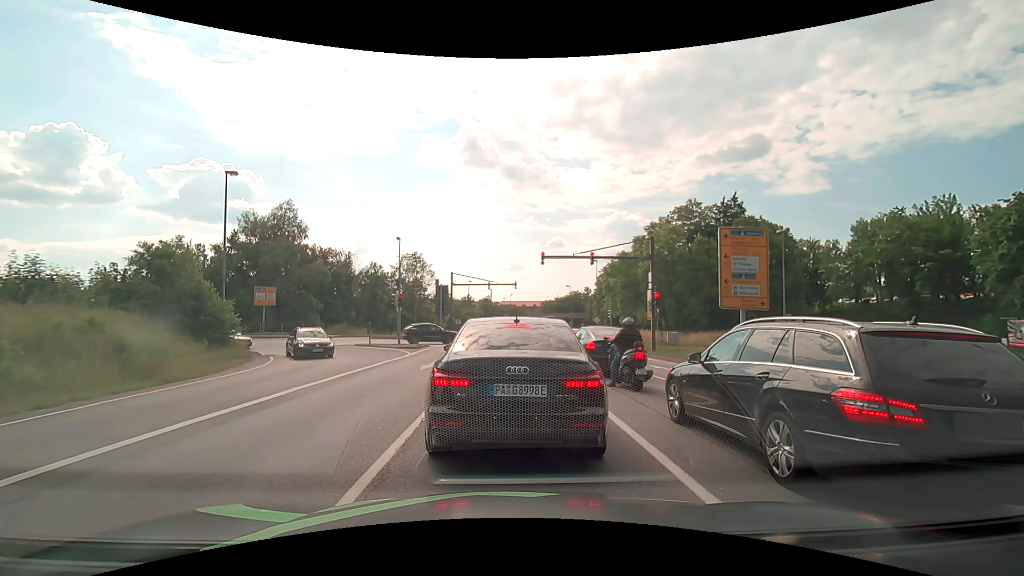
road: primary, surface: asphalt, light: Day
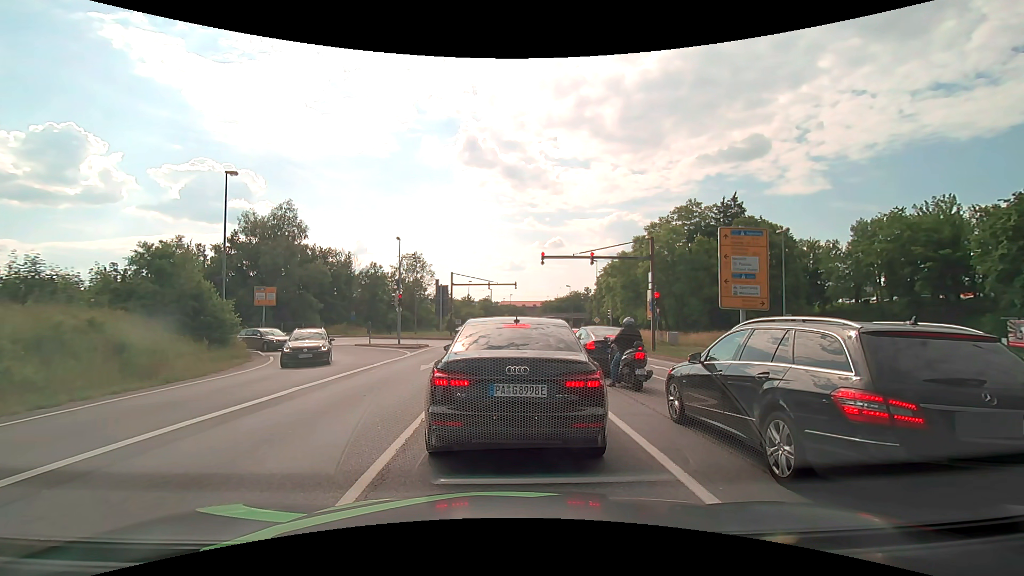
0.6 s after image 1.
(0.0, 0.0) m; 0°
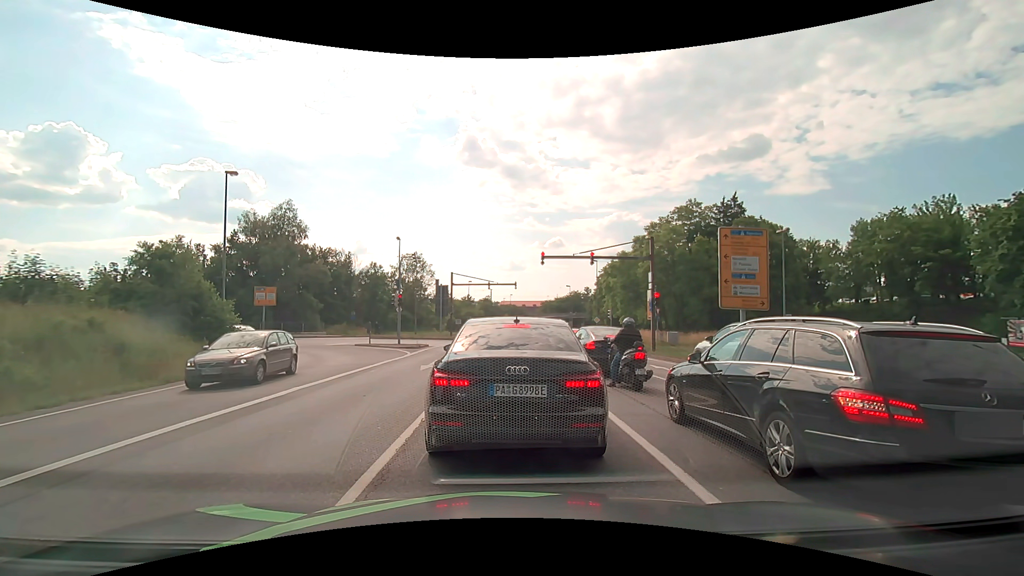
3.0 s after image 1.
(0.0, 0.0) m; 0°
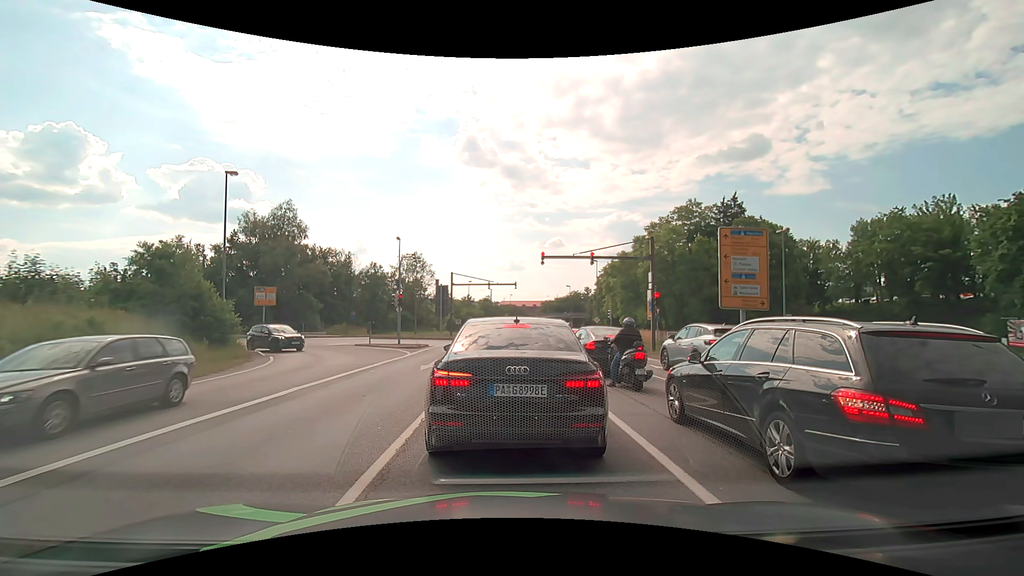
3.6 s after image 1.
(0.0, 0.0) m; 0°
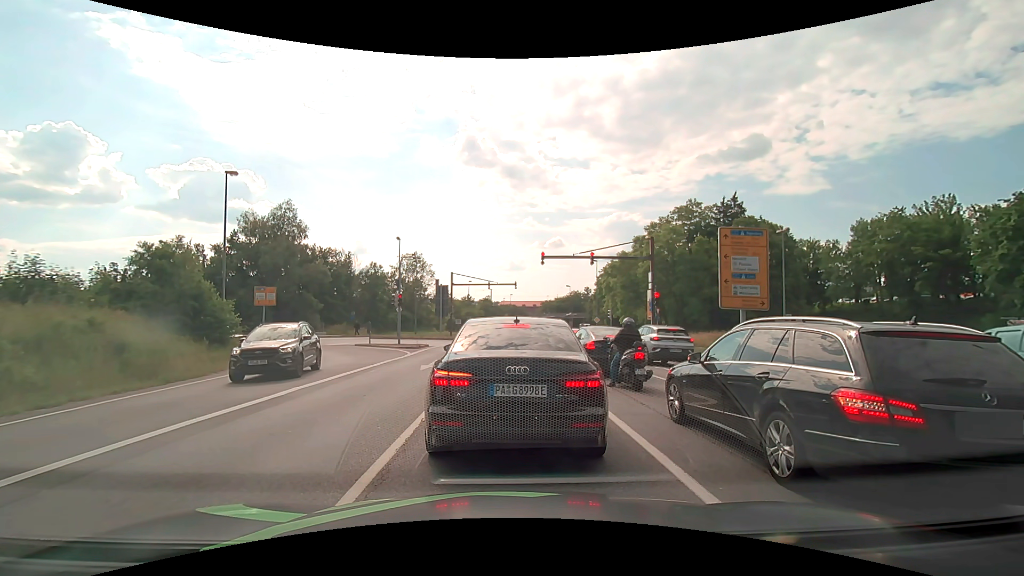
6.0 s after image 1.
(0.0, 0.0) m; 0°
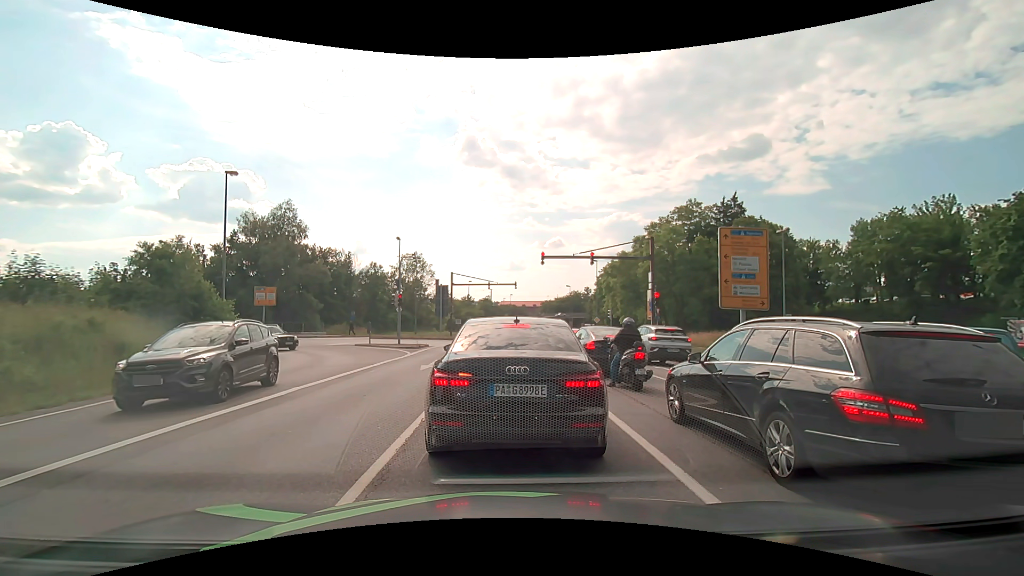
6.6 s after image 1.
(0.0, 0.0) m; 0°
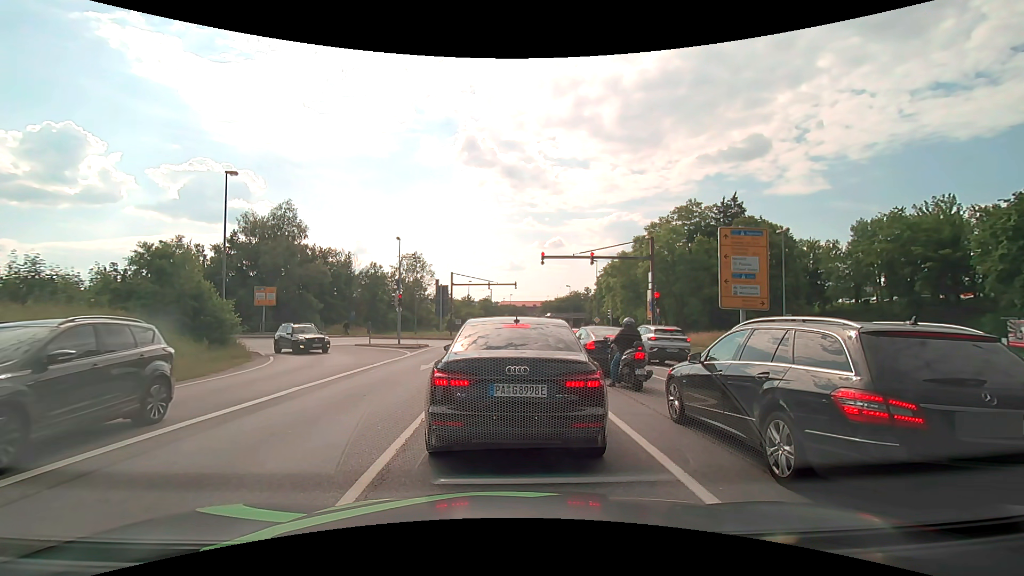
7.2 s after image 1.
(0.0, 0.0) m; 0°
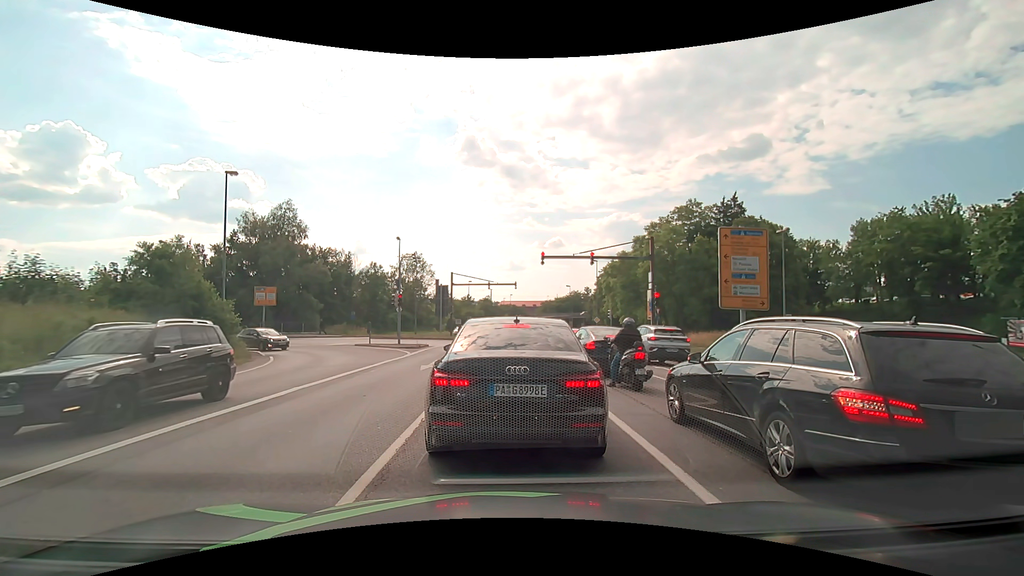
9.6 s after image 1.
(0.0, 0.0) m; 0°
